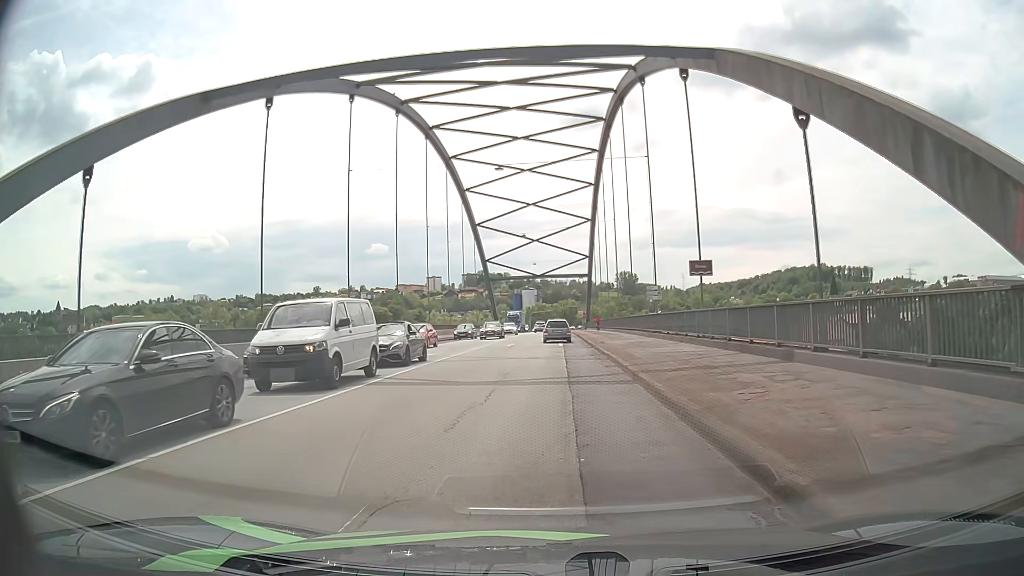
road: primary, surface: asphalt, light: Day
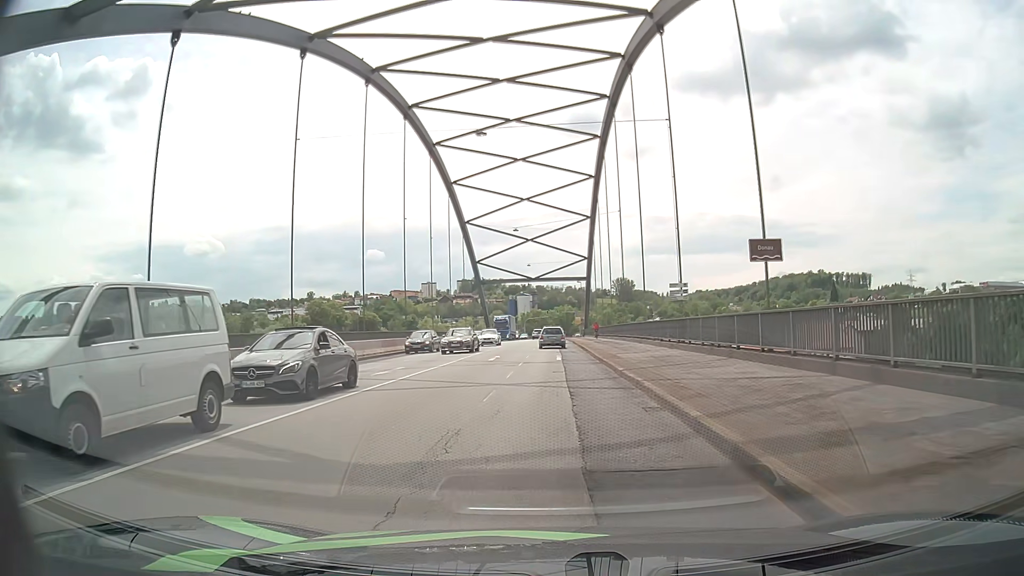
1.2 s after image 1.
(-0.1, +8.5) m; -2°
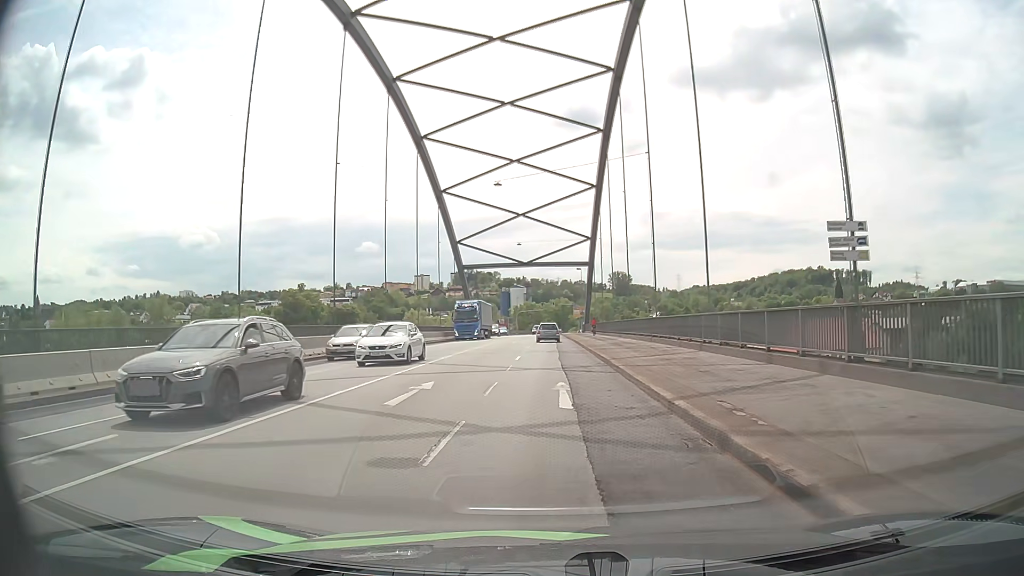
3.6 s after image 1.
(+0.4, +17.5) m; +2°
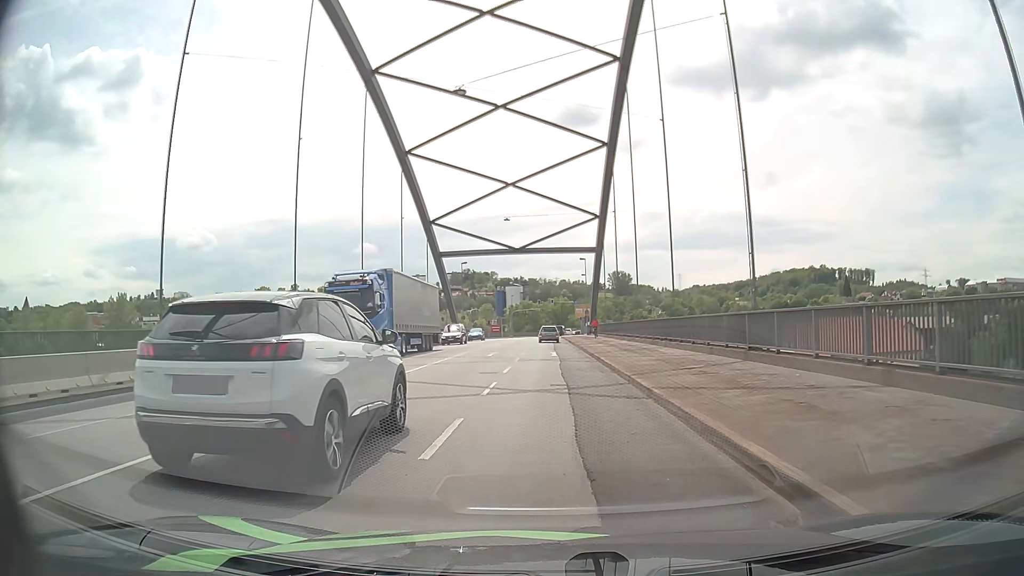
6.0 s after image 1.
(0.0, +17.8) m; 0°
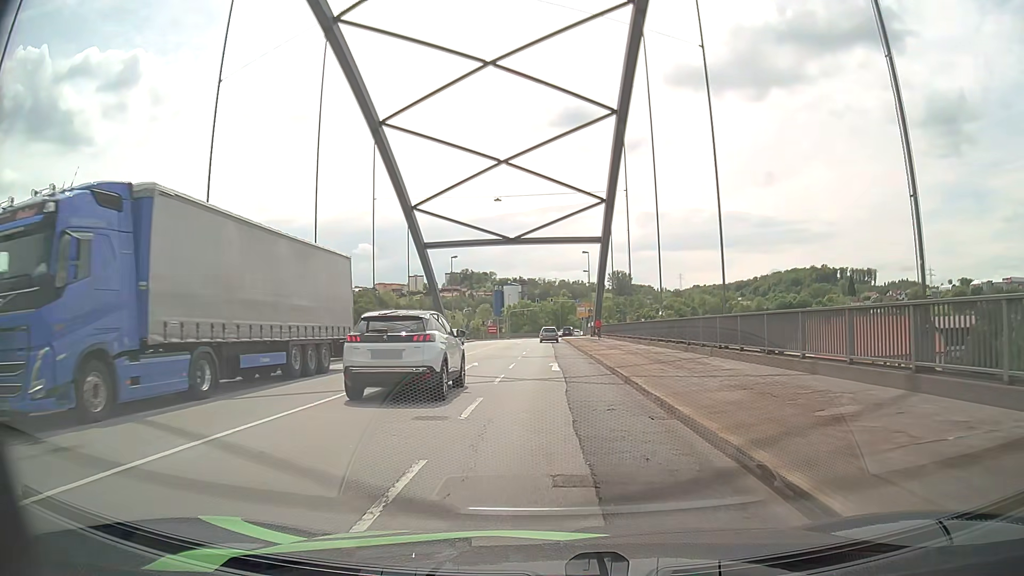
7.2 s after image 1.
(0.0, +9.0) m; 0°
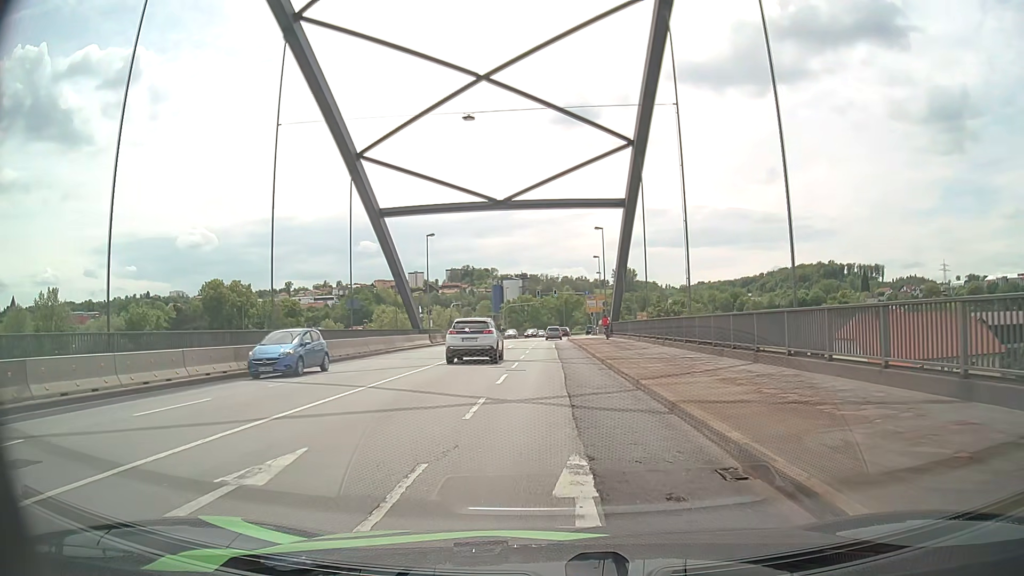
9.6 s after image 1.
(0.0, +18.2) m; 0°
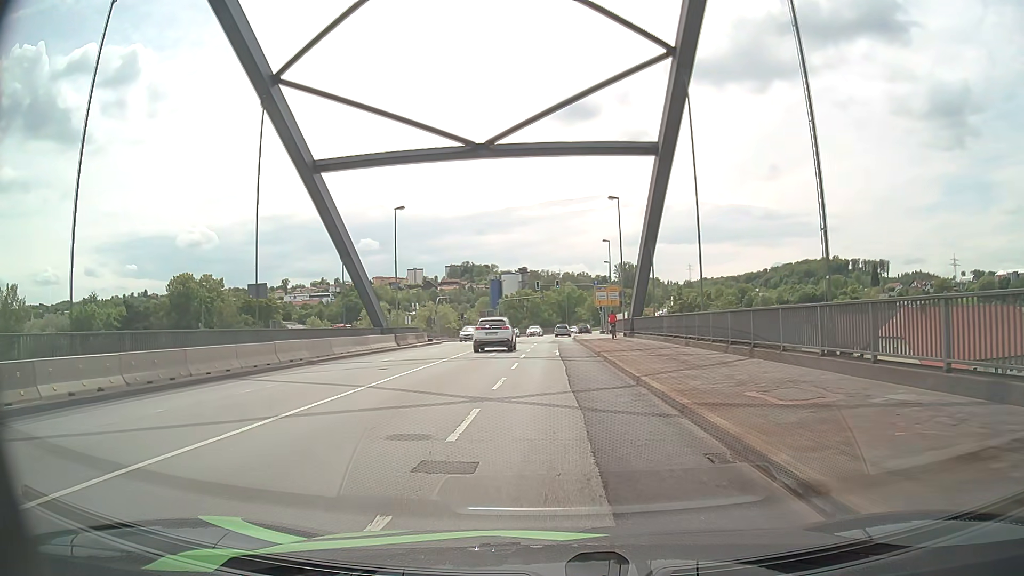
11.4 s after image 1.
(-0.1, +13.9) m; 0°
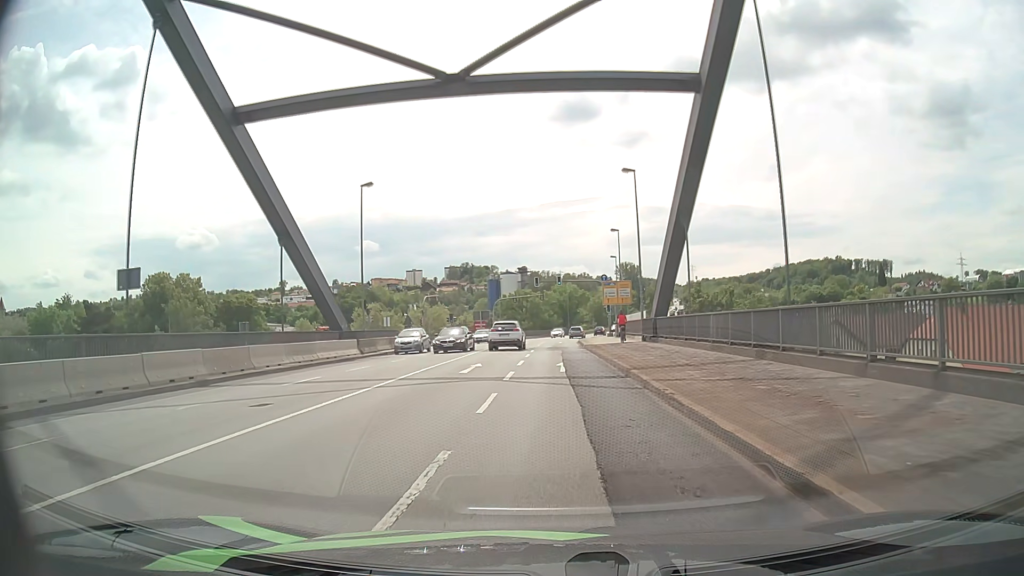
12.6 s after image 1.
(-0.1, +9.5) m; 0°
